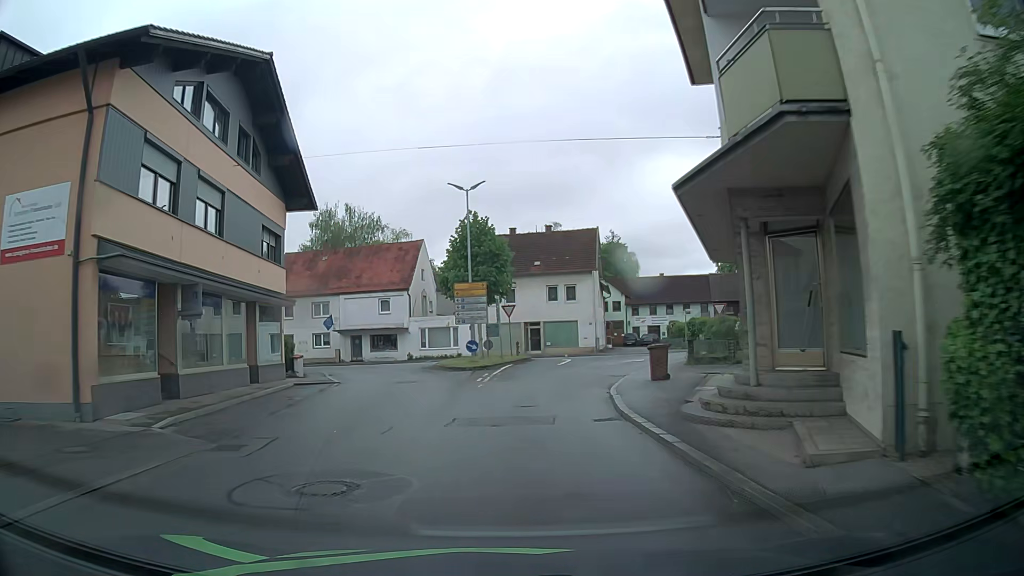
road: unclassified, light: Day
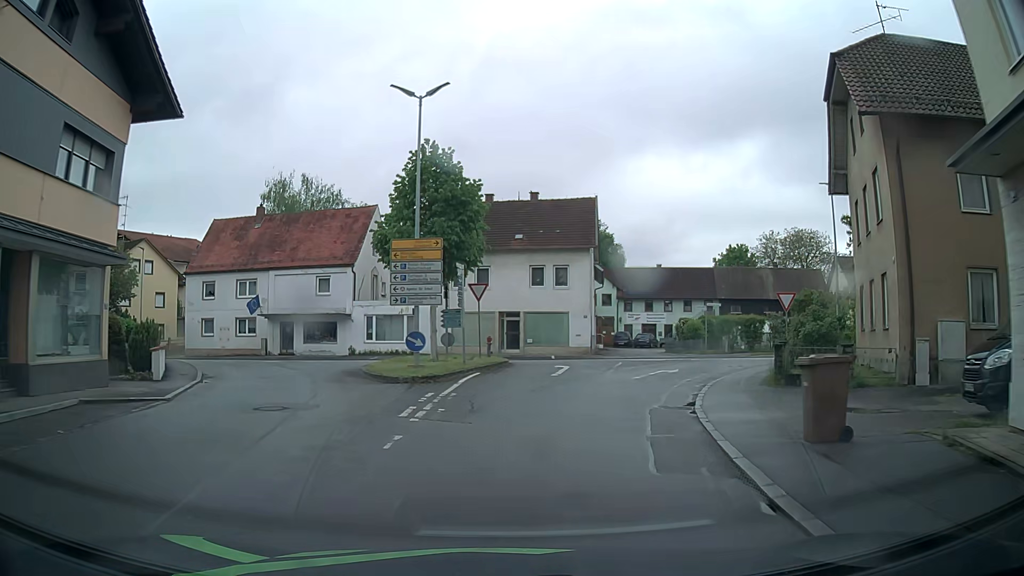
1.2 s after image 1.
(+0.2, +11.9) m; +3°
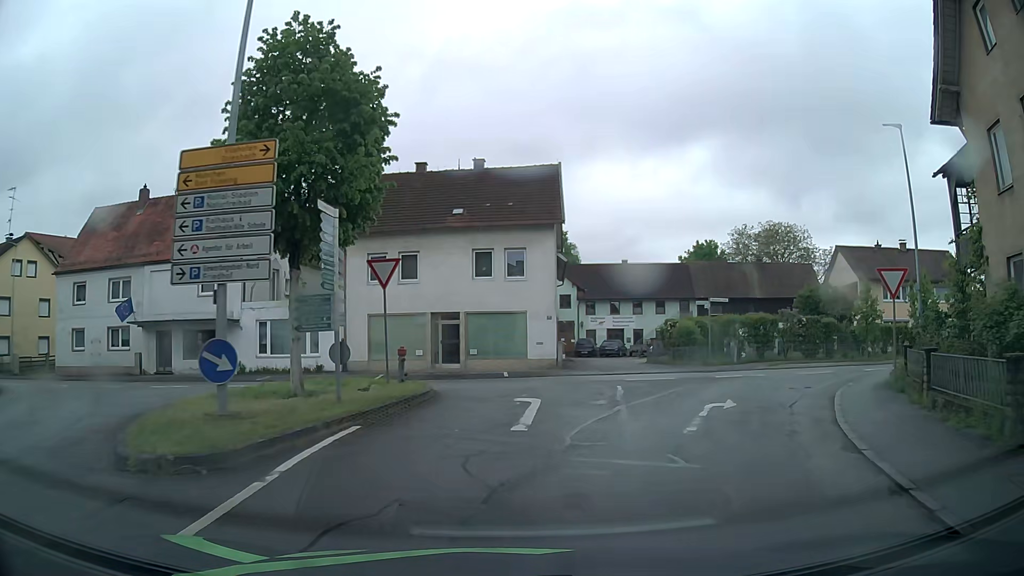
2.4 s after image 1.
(+0.3, +10.6) m; +5°
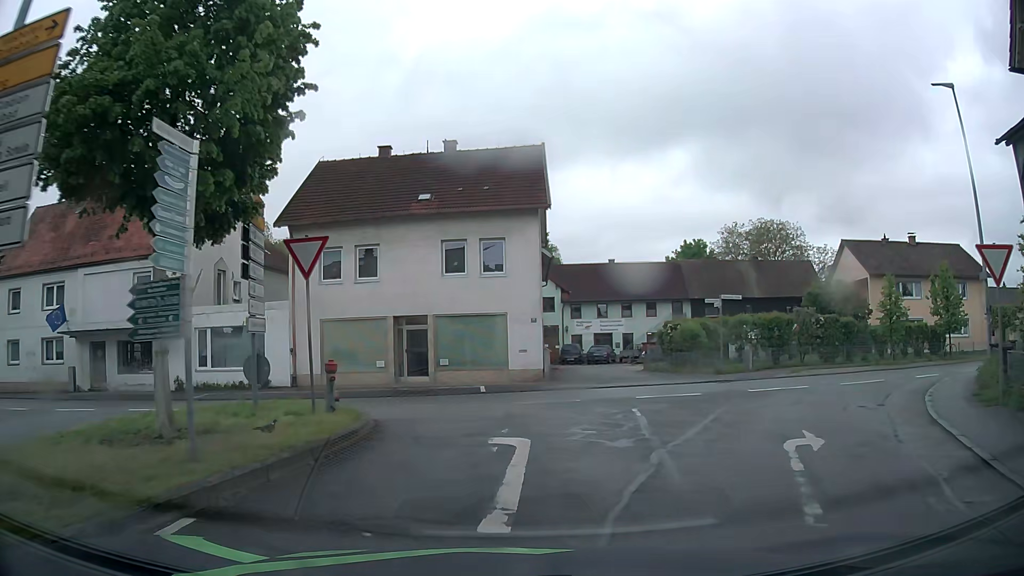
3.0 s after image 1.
(+0.1, +4.6) m; +1°
